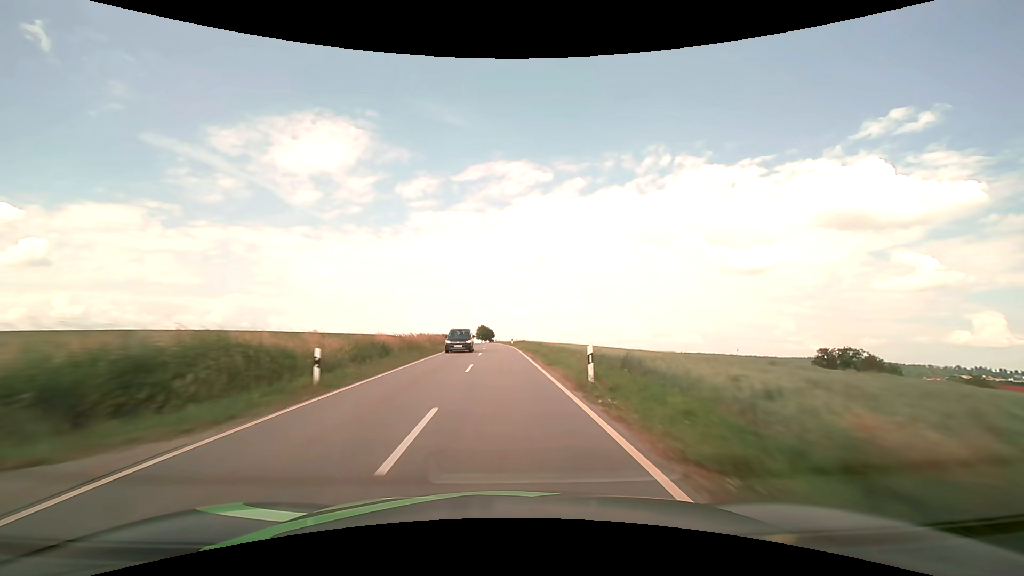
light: Day
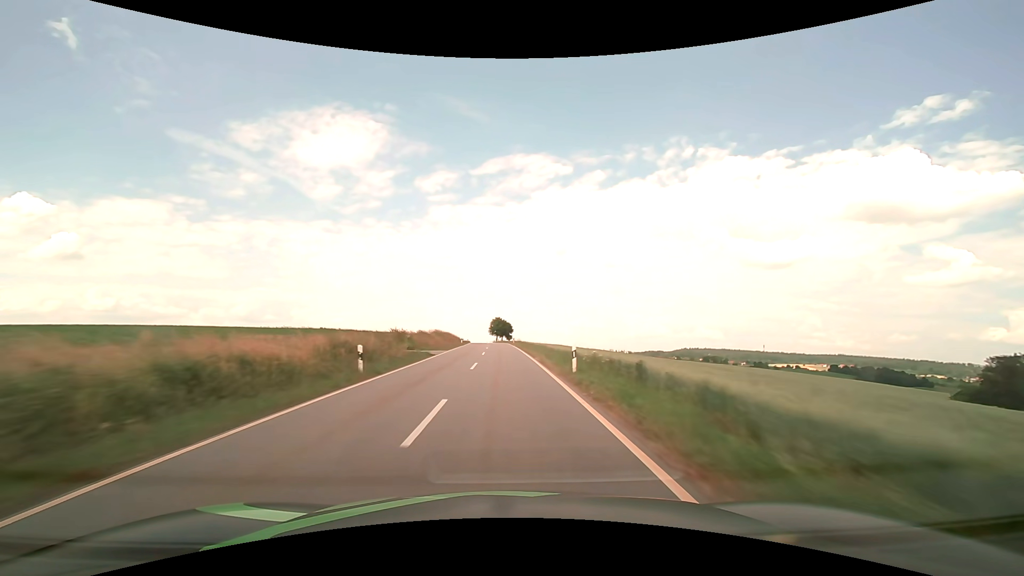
(-0.9, +47.6) m; -2°
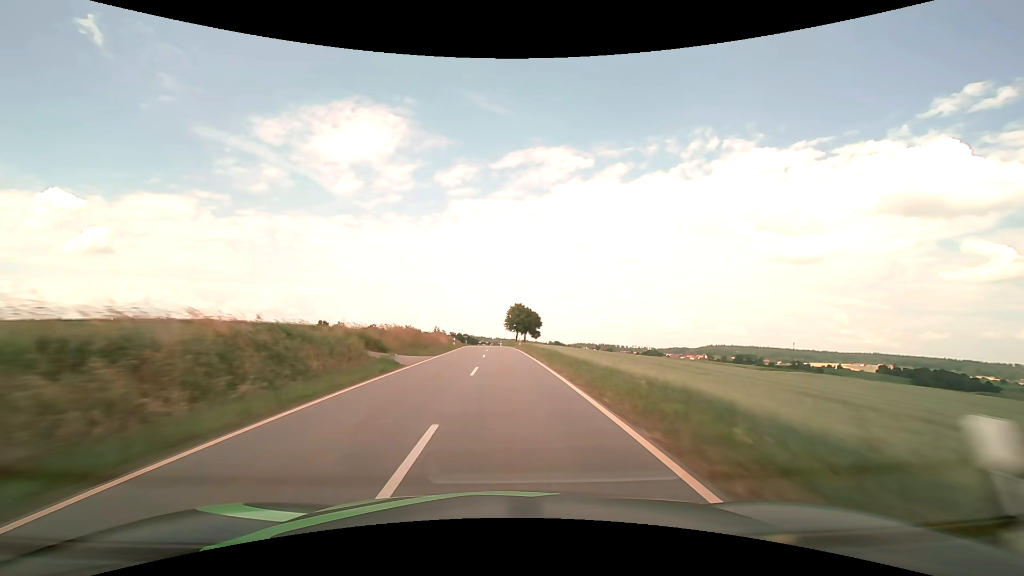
(-1.3, +63.6) m; -2°
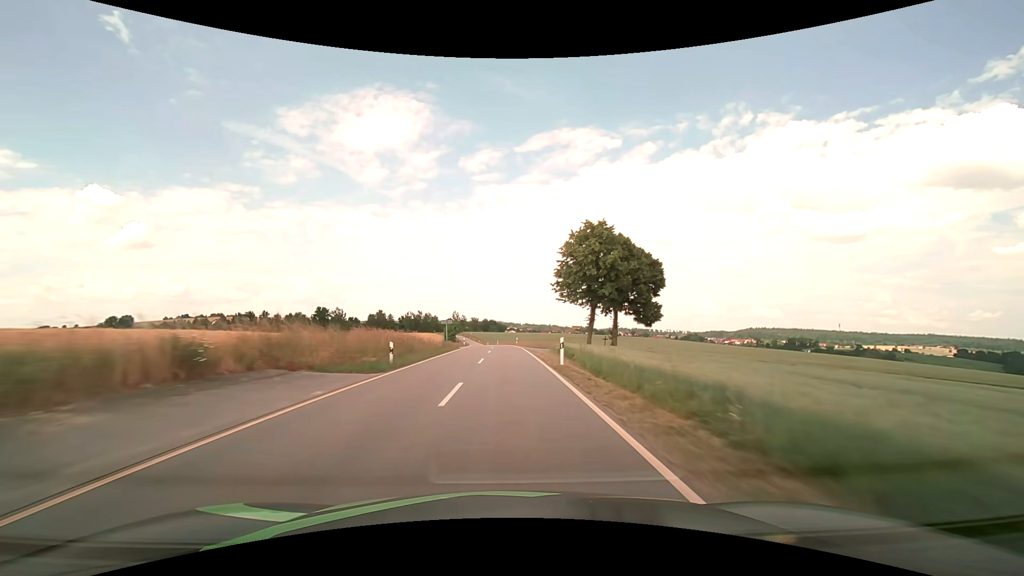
(-1.9, +79.5) m; -3°
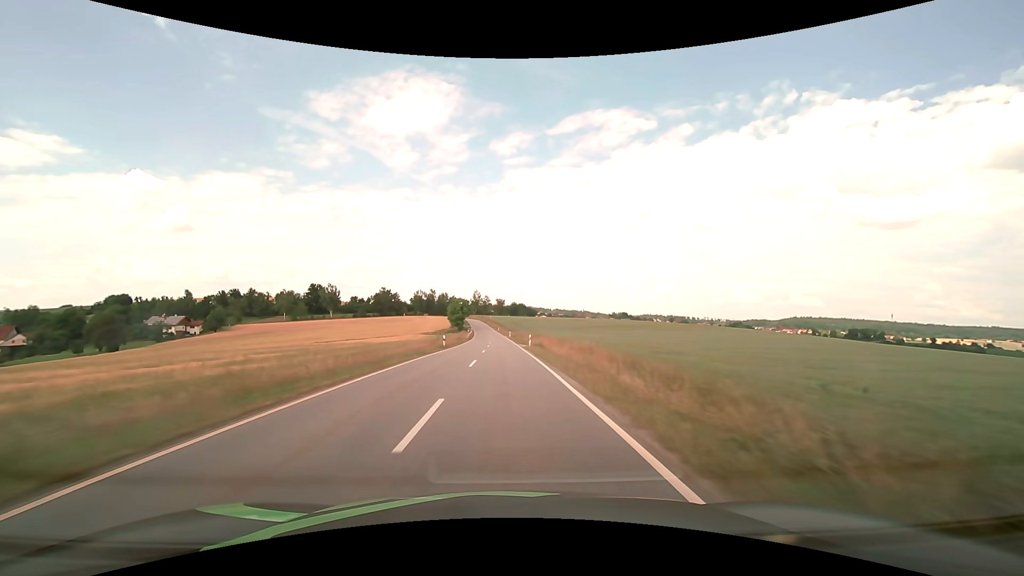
(-1.6, +76.0) m; -3°
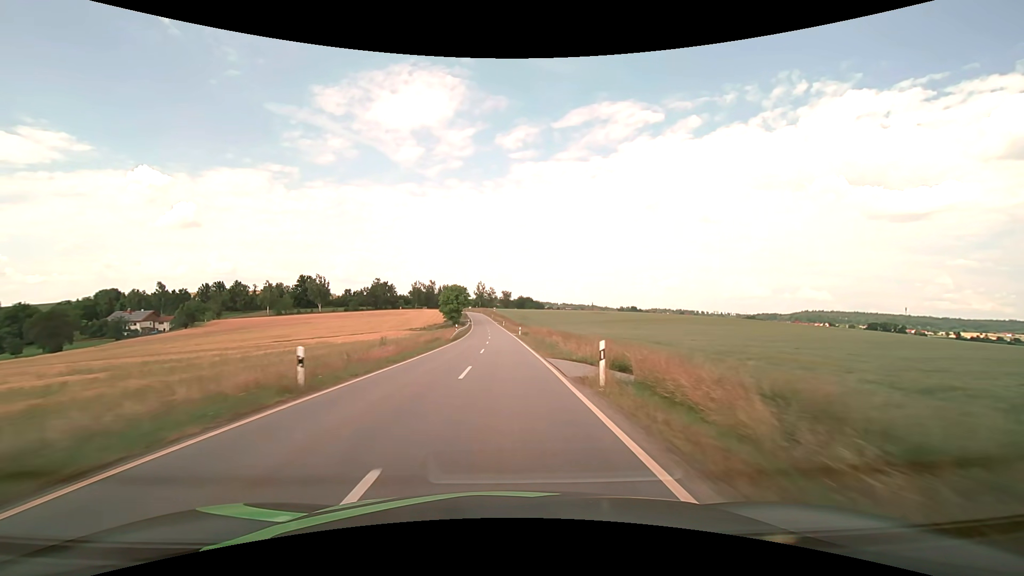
(-0.2, +28.8) m; -1°
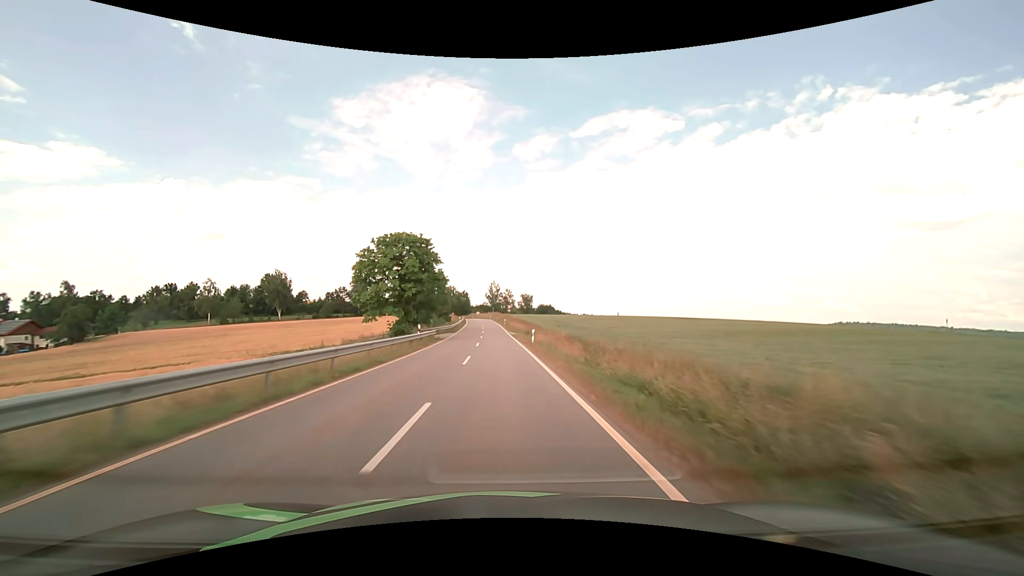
(-1.0, +68.8) m; -2°
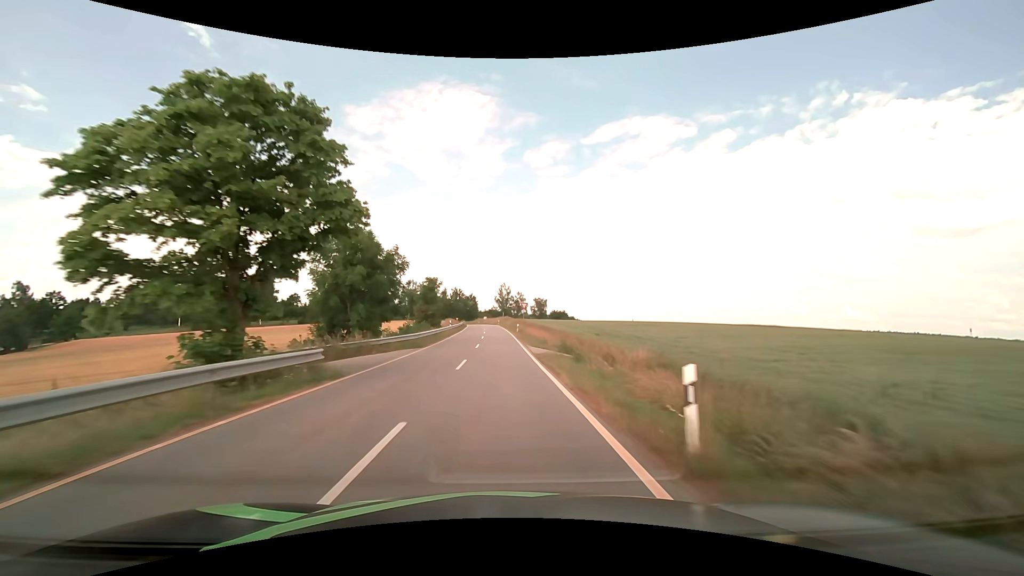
(-0.3, +26.0) m; -1°
(0, +10) (0, +20) (0, +30) (-1, +40) (-1, +50) (-2, +60) (-2, +70) (-3, +80) (-3, +90) (-4, +100) m
